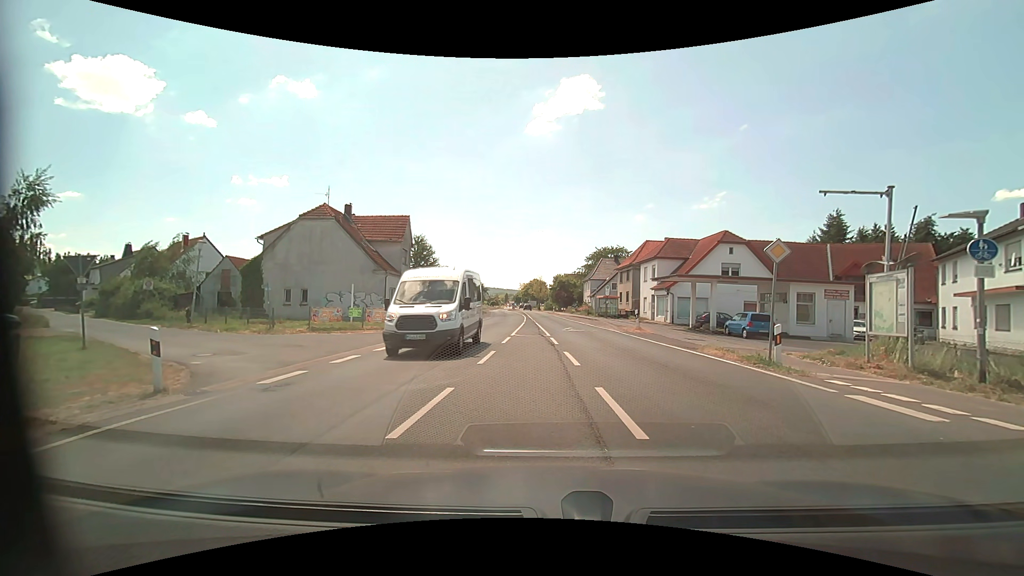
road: primary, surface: asphalt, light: Day
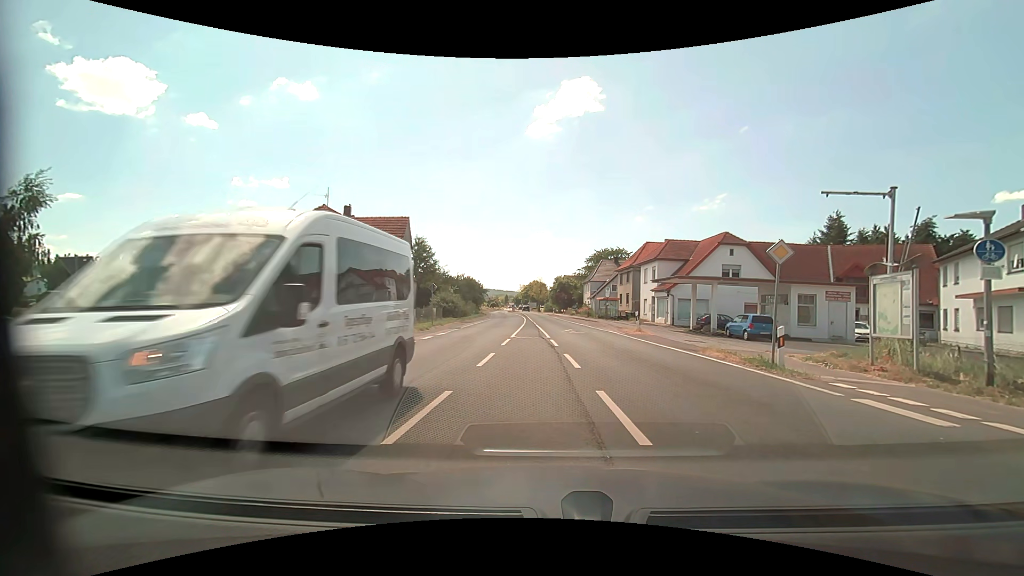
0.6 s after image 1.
(0.0, +0.1) m; 0°
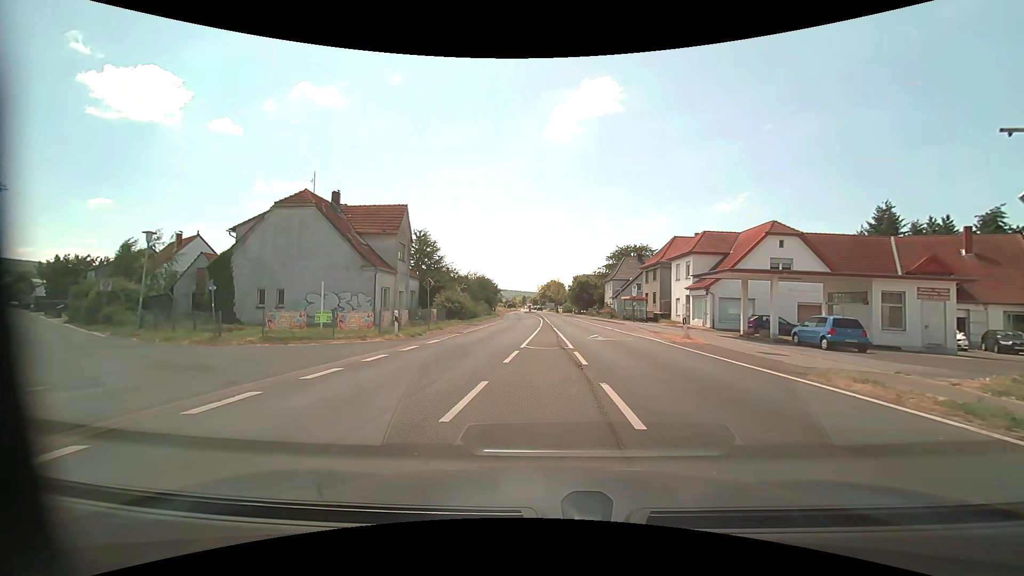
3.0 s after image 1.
(0.0, +5.8) m; -1°
